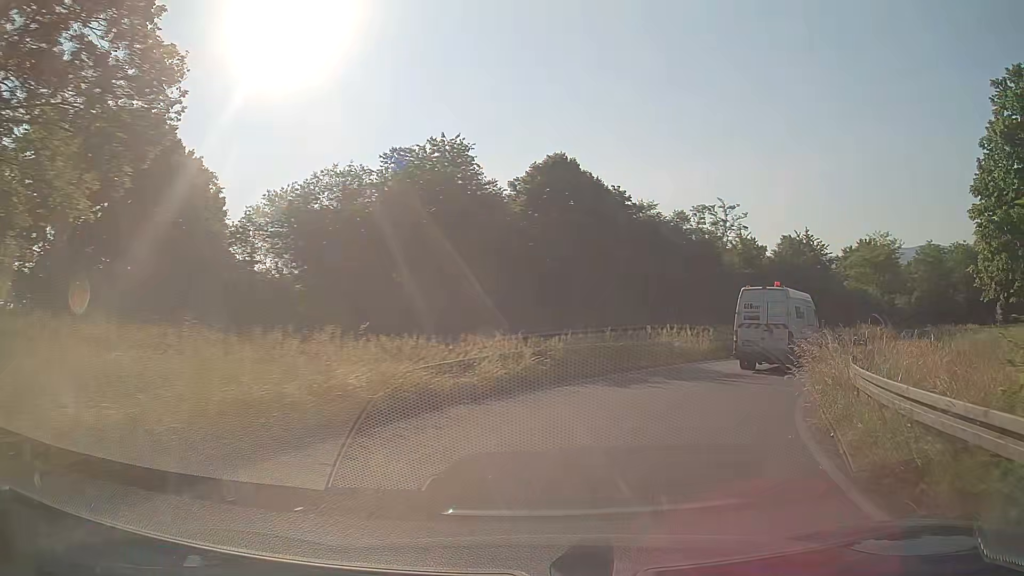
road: trunk_link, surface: asphalt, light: Day
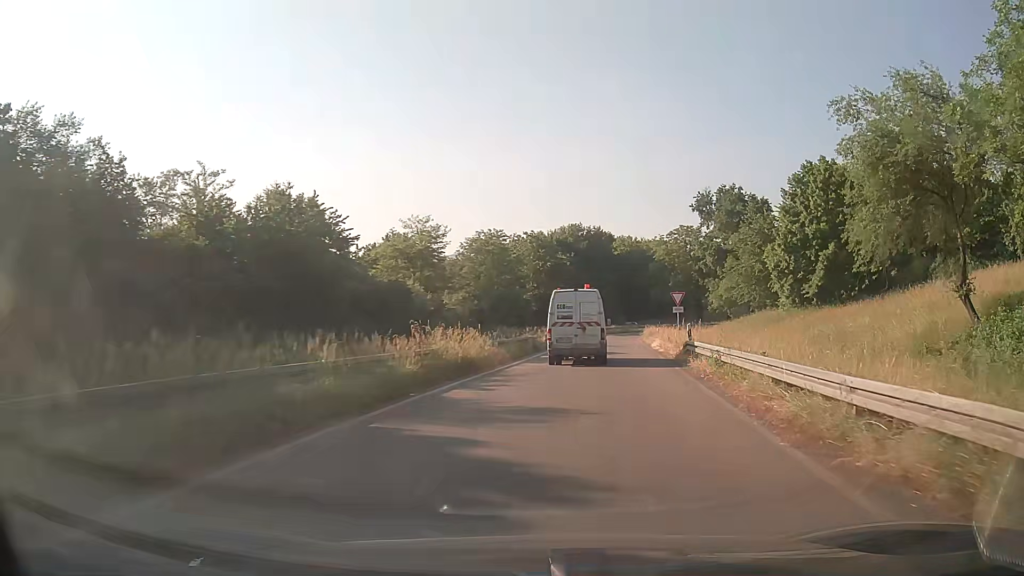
(+11.2, +26.8) m; +41°
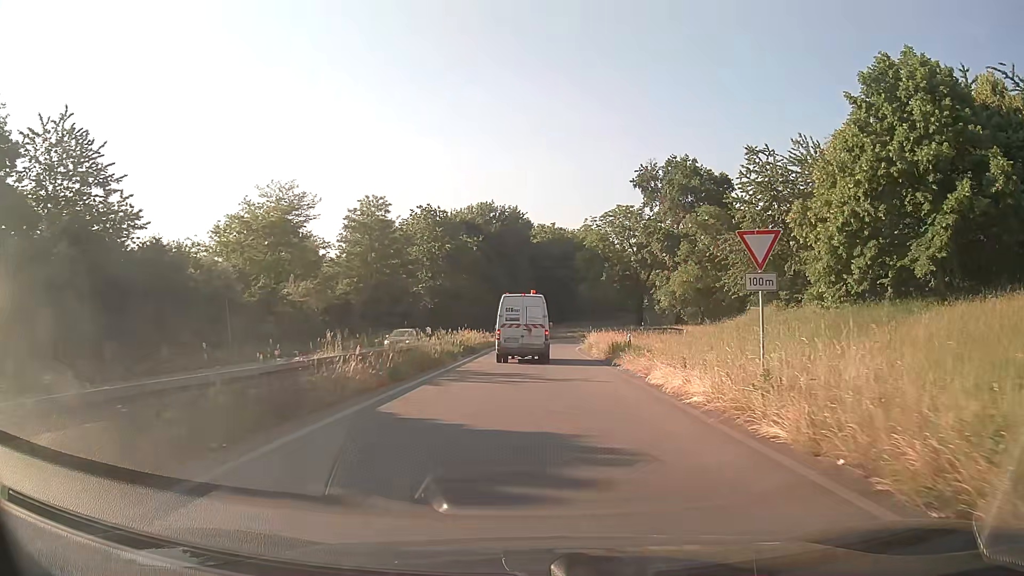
(+2.0, +25.1) m; +7°
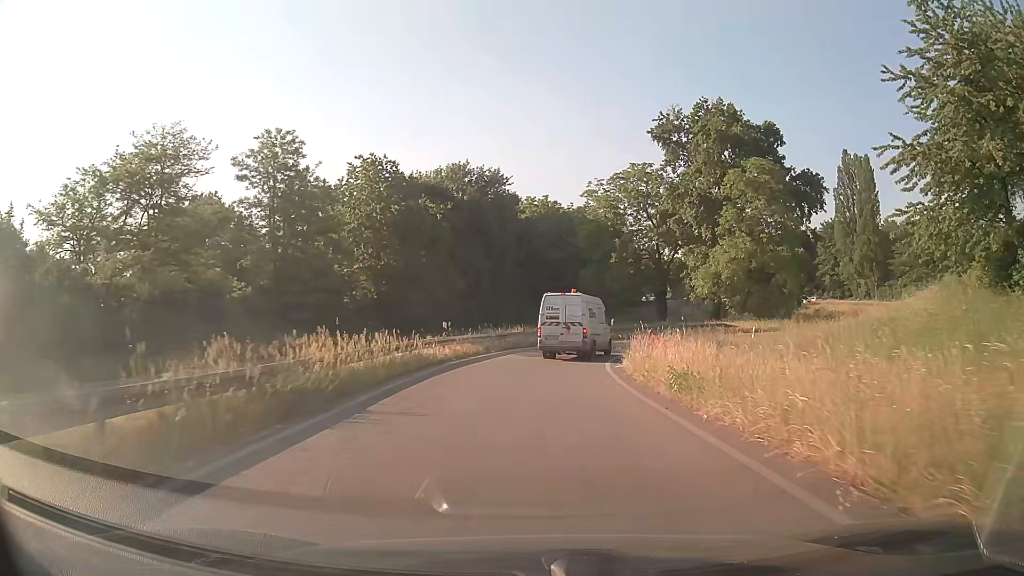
(+0.2, +24.3) m; +1°
